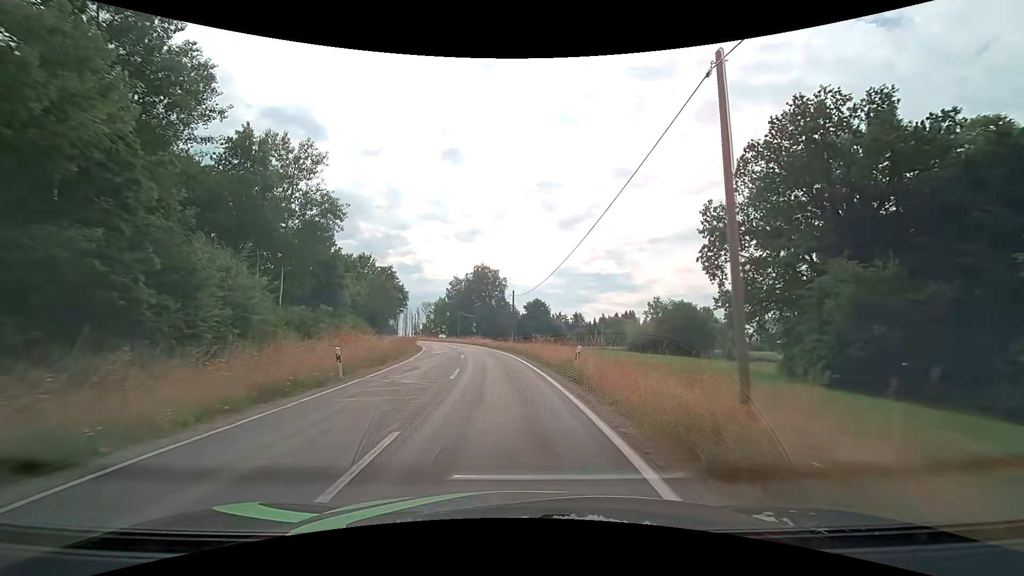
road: tertiary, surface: asphalt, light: Day
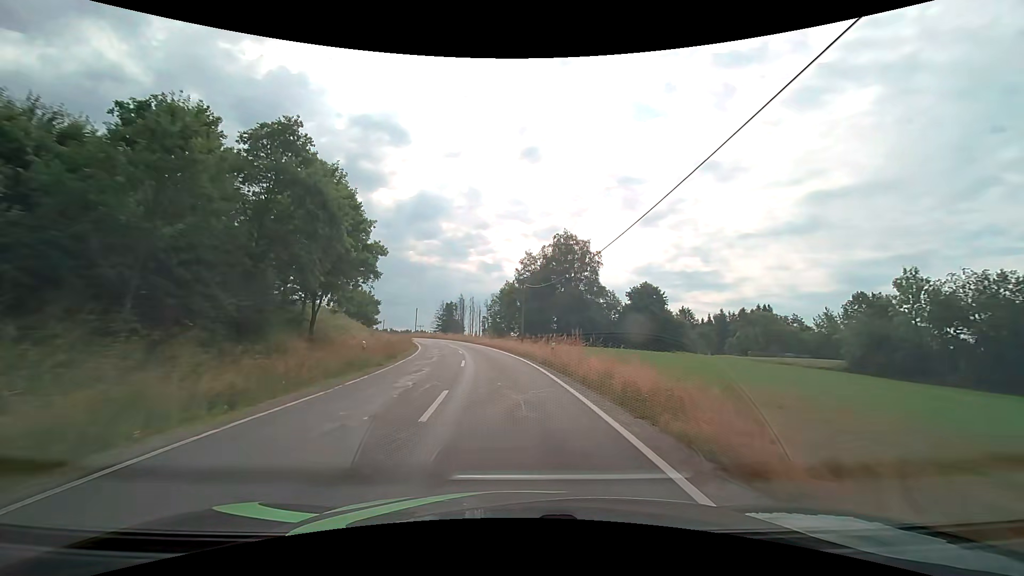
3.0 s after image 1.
(-3.7, +43.7) m; -9°
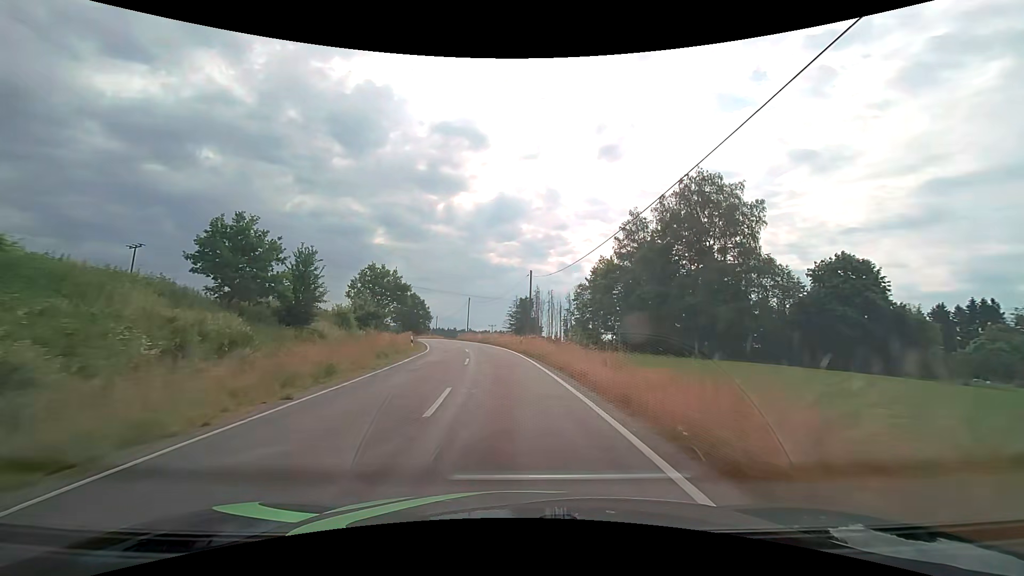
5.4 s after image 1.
(-2.7, +36.5) m; -9°
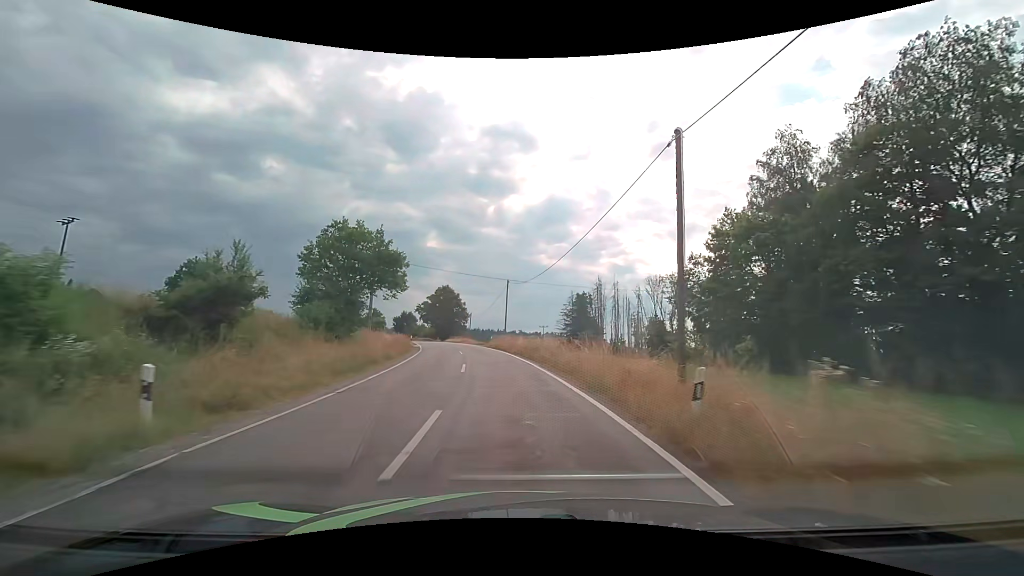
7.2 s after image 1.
(-1.5, +28.3) m; -6°
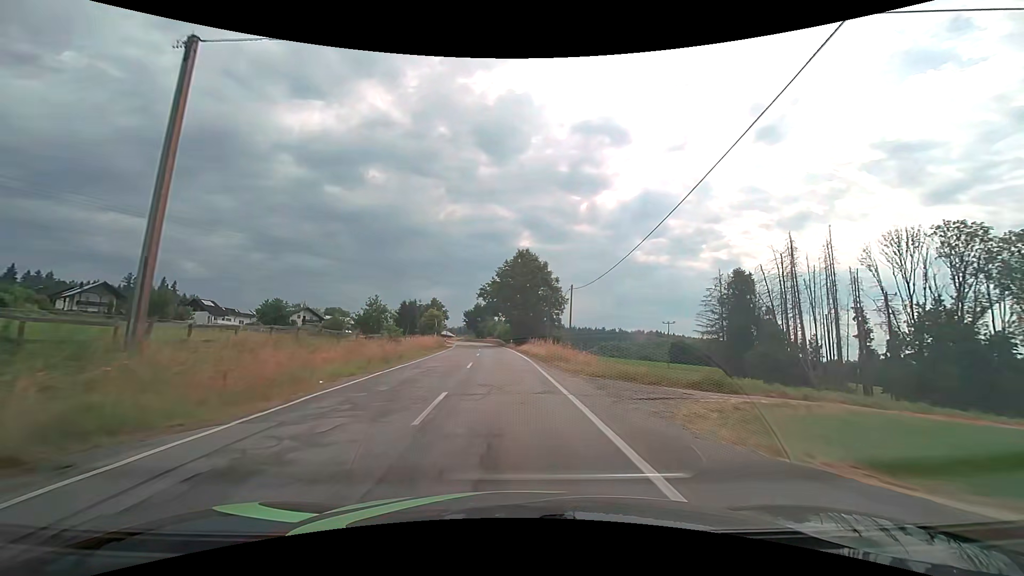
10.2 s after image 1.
(-4.8, +48.3) m; -11°
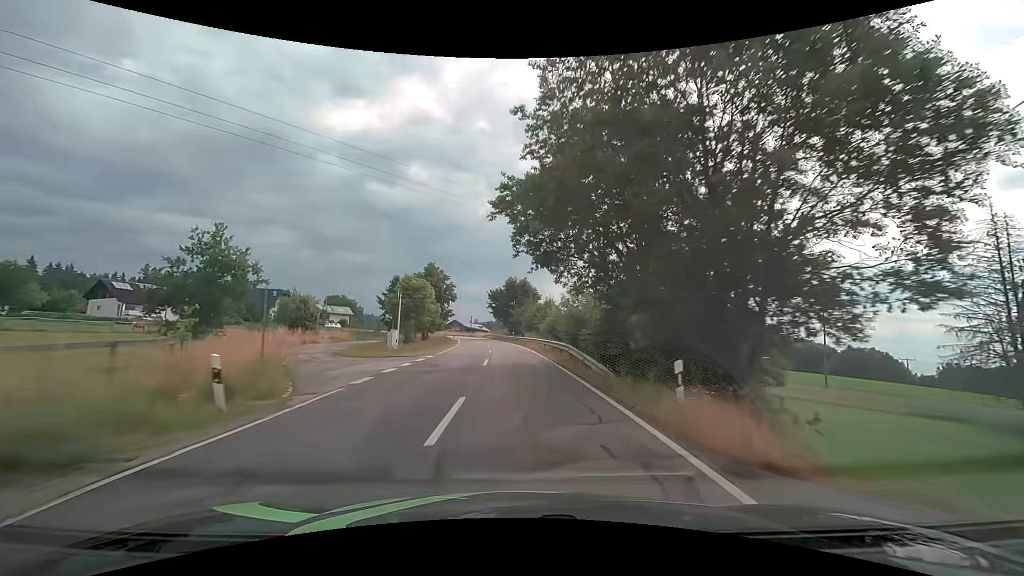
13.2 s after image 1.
(-3.0, +50.5) m; -5°
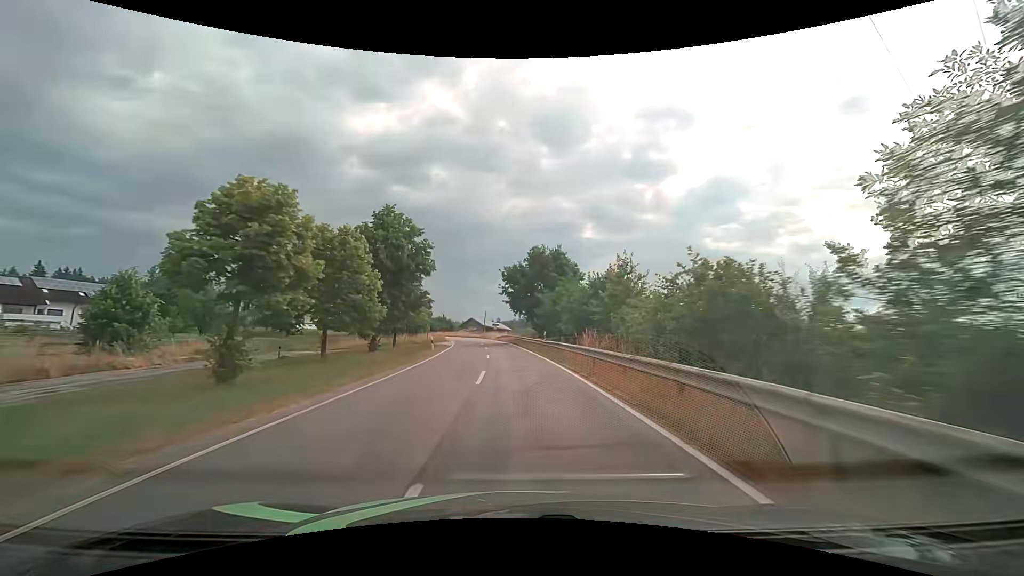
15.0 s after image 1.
(-0.8, +29.6) m; -2°
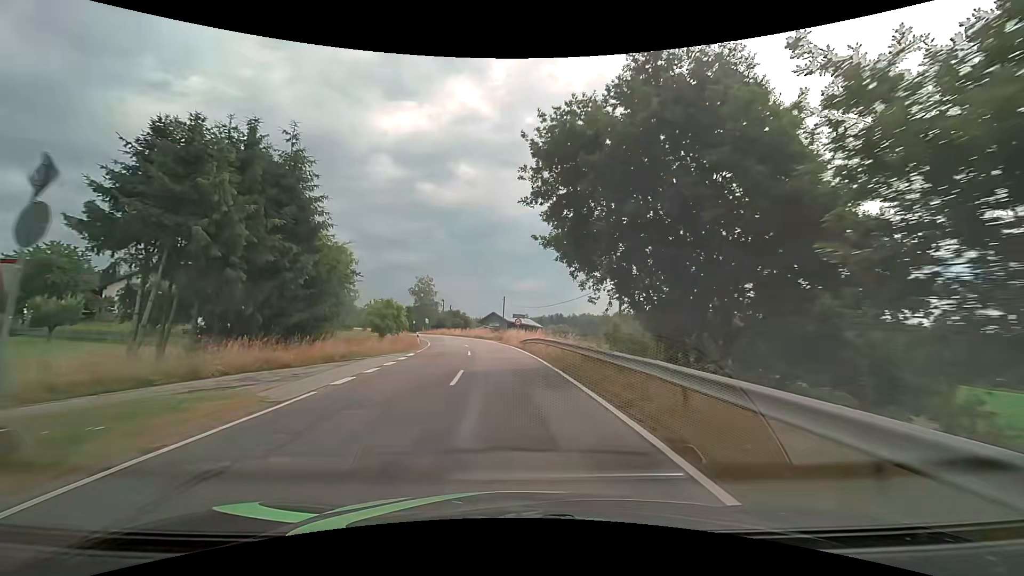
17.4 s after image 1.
(-1.3, +36.6) m; -3°
(0, +10) (-1, +20) (-2, +30) (-3, +40) (-4, +50) (-6, +60) (-9, +69) (-12, +79) (-15, +88) (-19, +98) m
